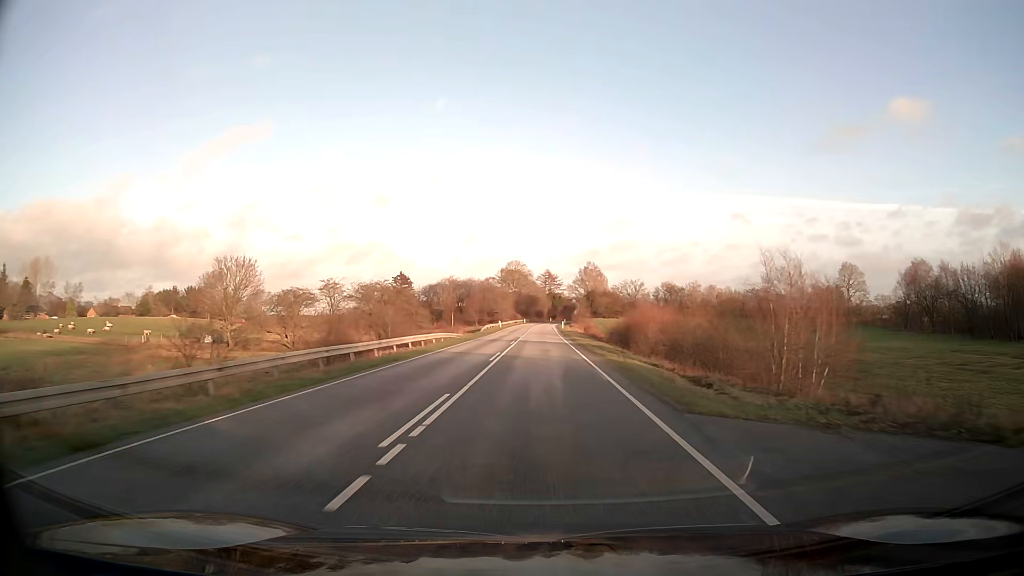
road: secondary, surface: asphalt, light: Day
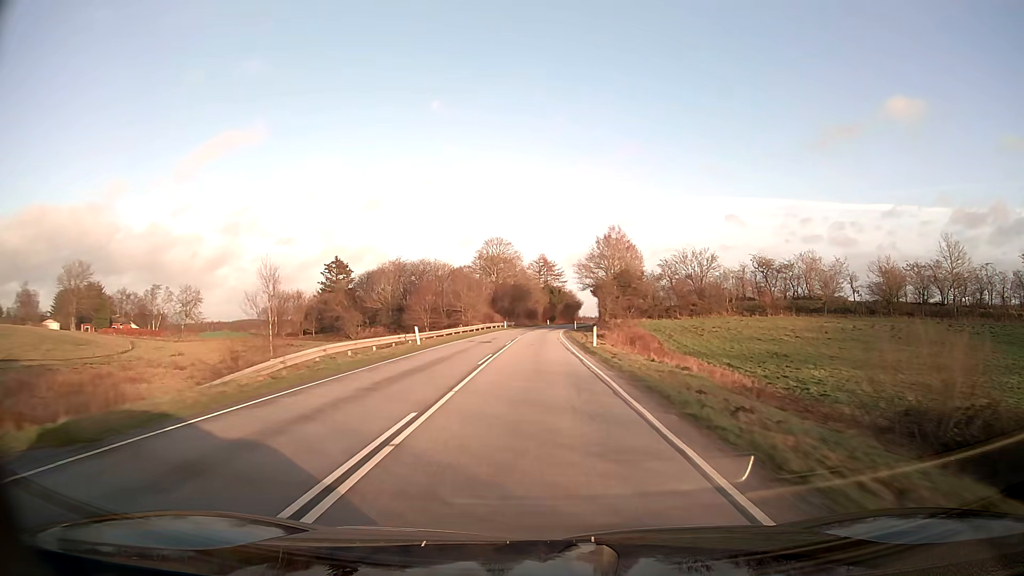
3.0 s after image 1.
(+0.4, +63.3) m; +1°
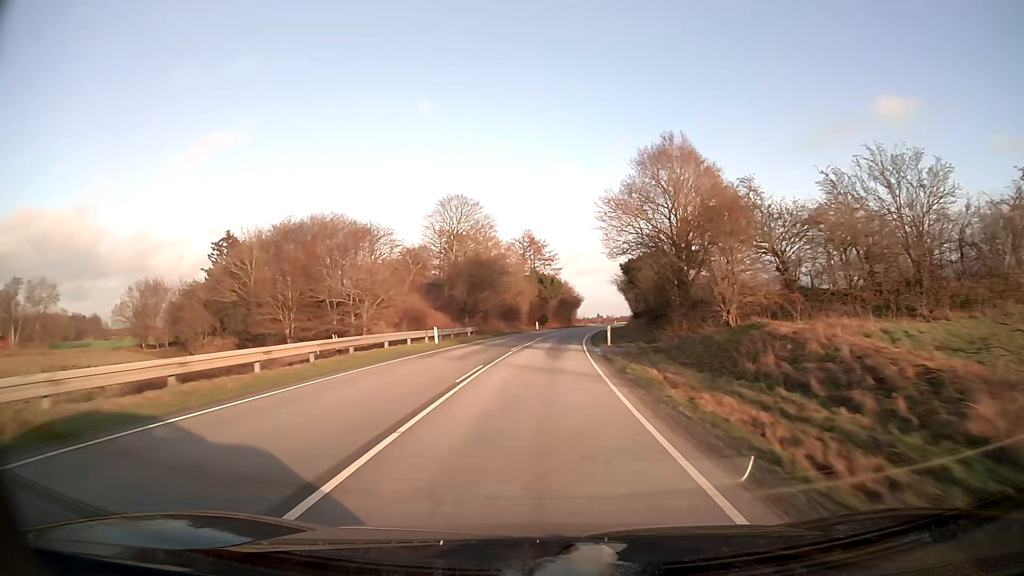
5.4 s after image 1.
(+0.4, +50.6) m; +1°
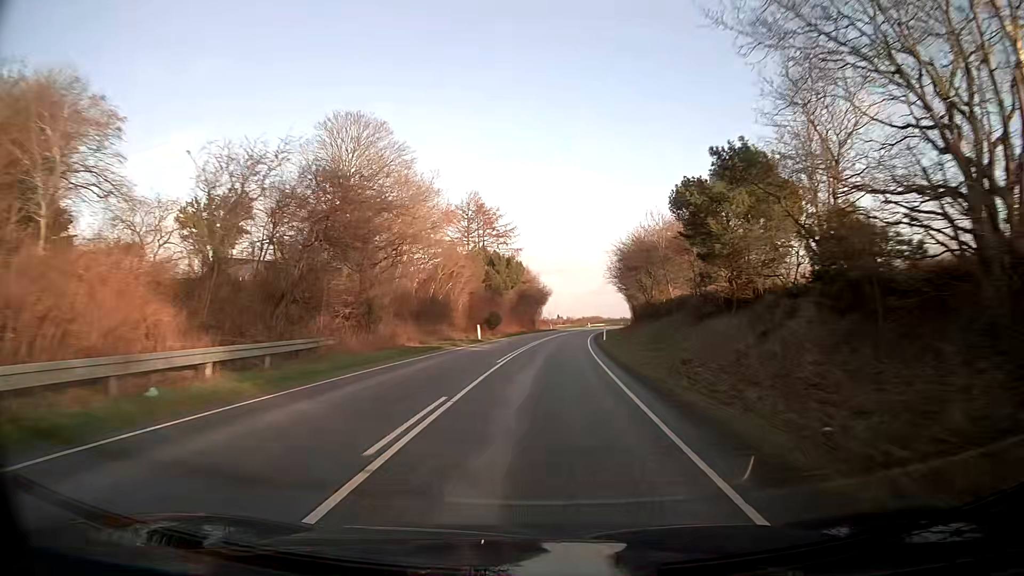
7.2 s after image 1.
(+0.9, +38.0) m; +3°
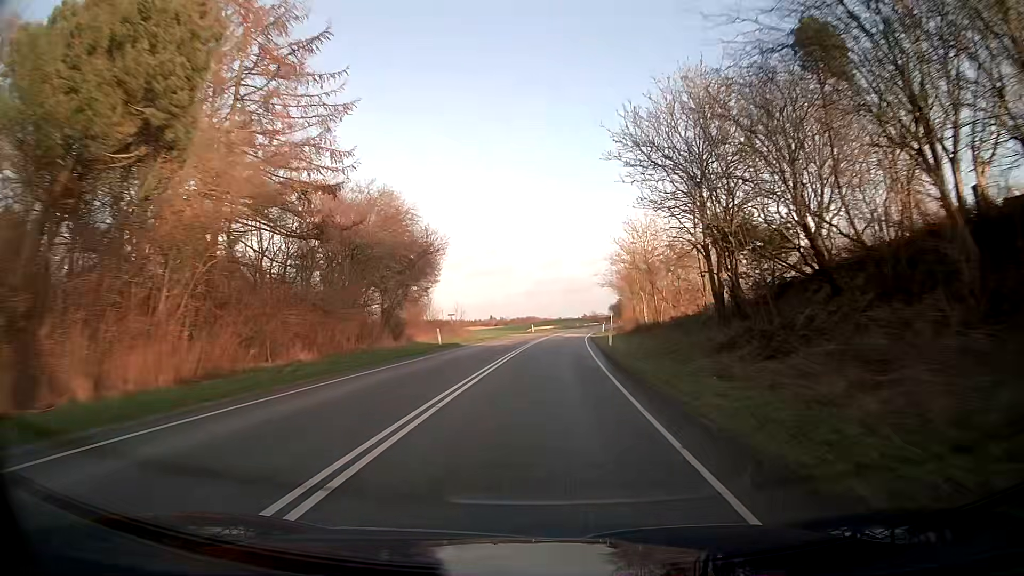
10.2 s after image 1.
(+3.4, +63.2) m; +6°
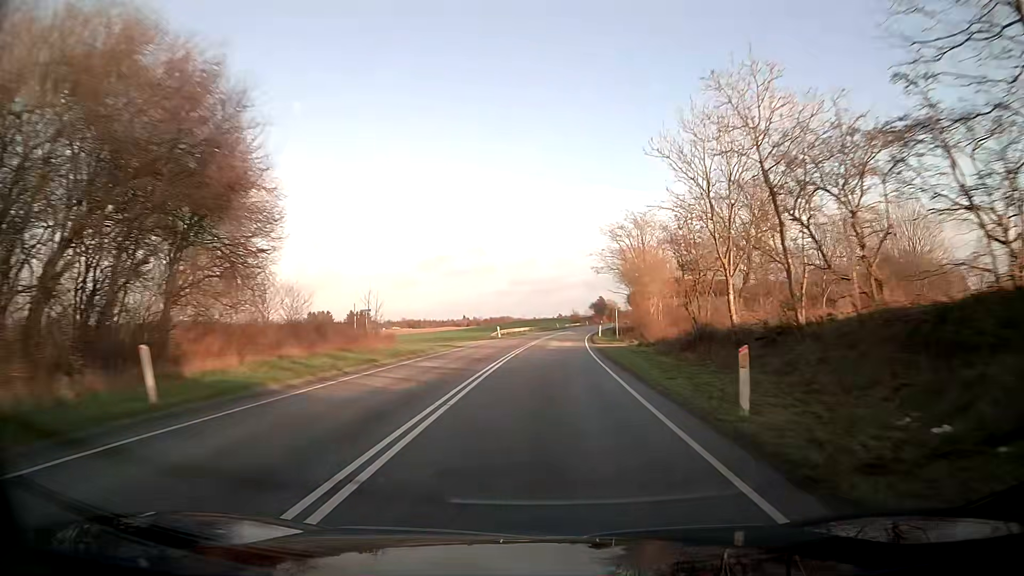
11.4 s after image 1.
(+0.4, +25.4) m; +2°
(0, +10) (0, +20) (+1, +30) (+1, +40) (+2, +50) (+3, +60) (+4, +70) (+5, +80) (+6, +90) (+7, +100) m
